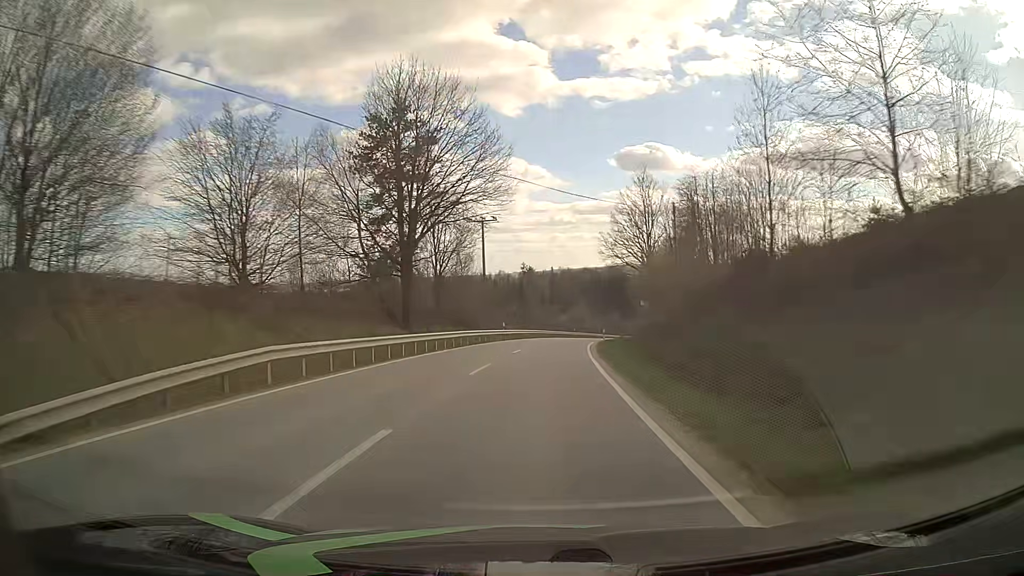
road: tertiary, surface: asphalt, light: Day
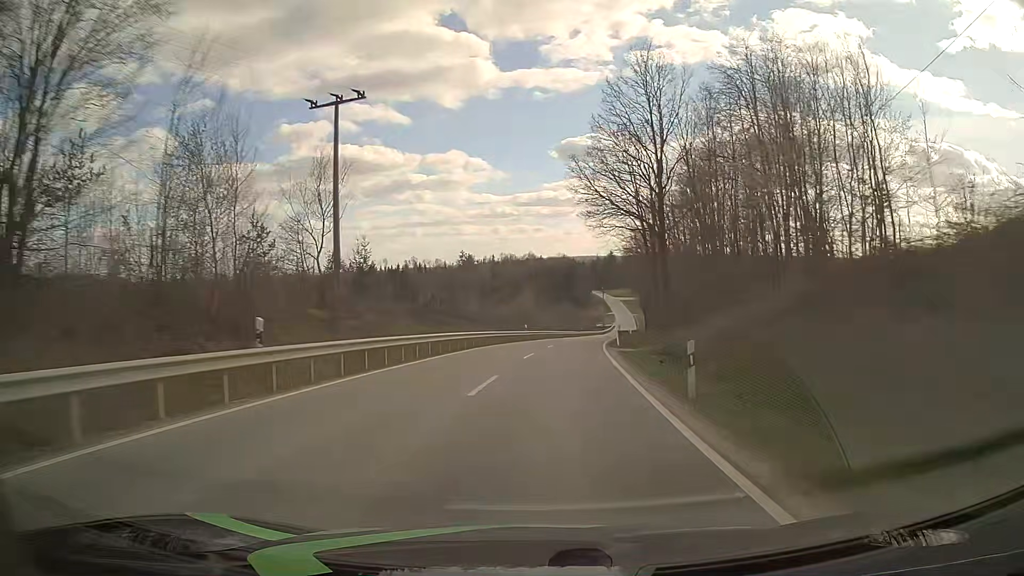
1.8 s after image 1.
(+1.8, +40.5) m; +5°
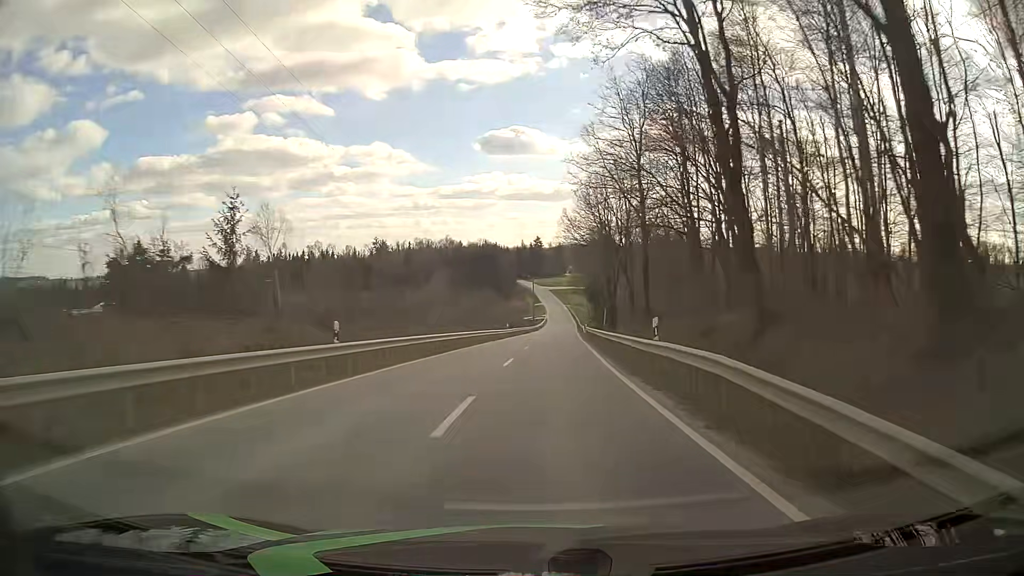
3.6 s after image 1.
(+2.4, +40.4) m; +7°
(0, +10) (0, +20) (+1, +30) (+1, +40) (+2, +50) (+2, +60) (+3, +70) (+4, +80) (+4, +90) (+5, +100) m
